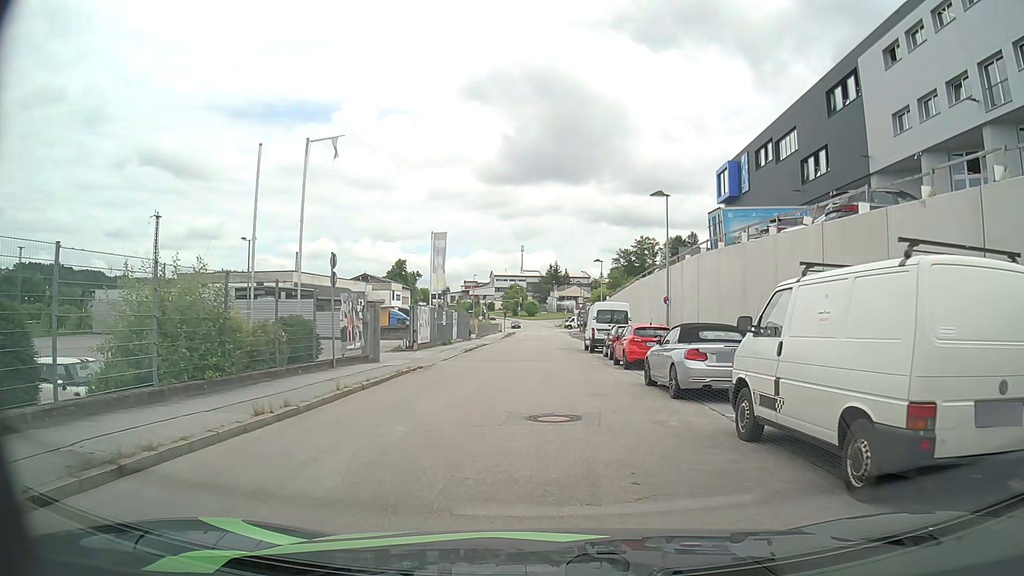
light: Day
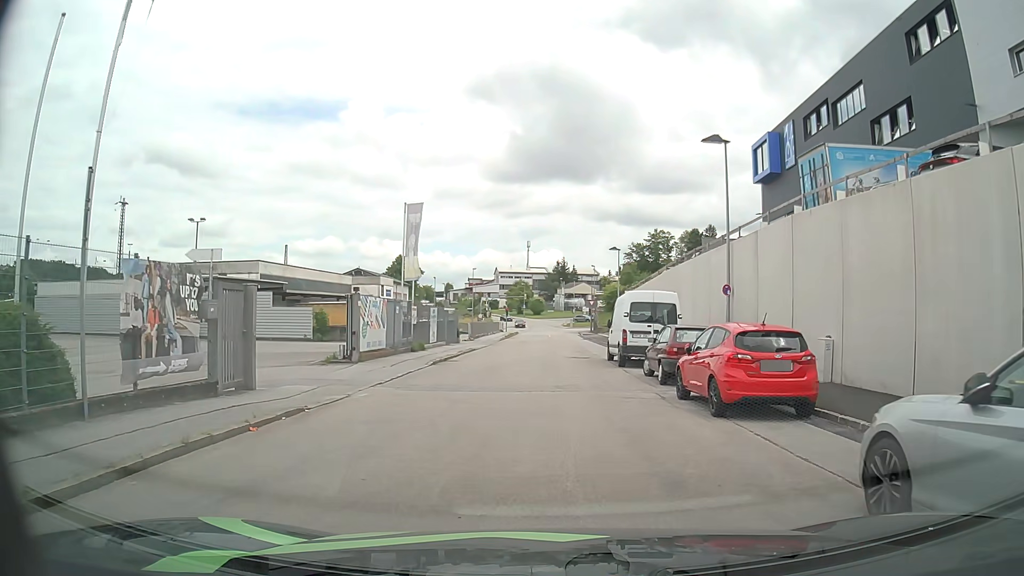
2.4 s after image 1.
(-0.1, +10.9) m; -2°
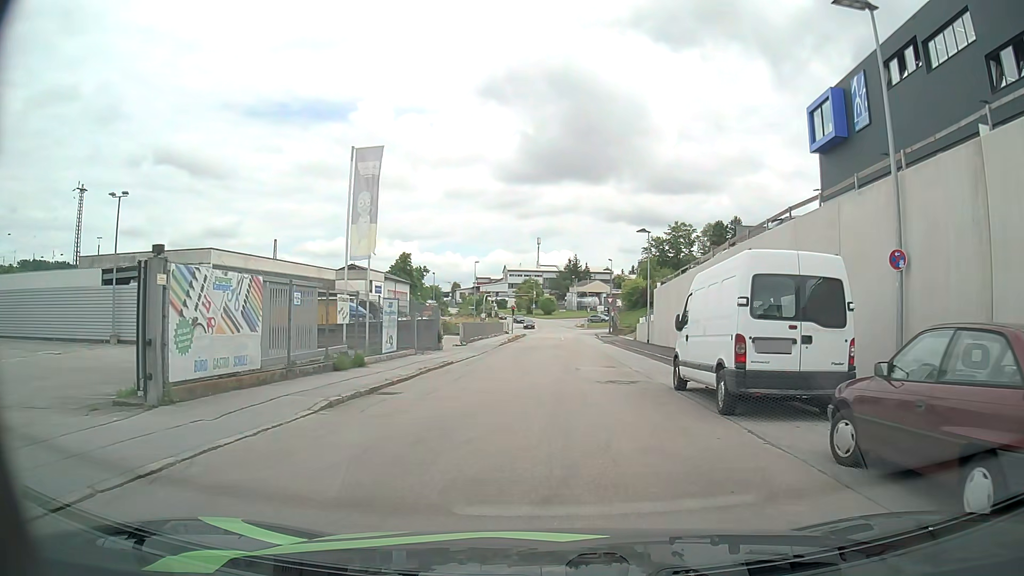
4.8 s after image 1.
(0.0, +12.0) m; 0°
(0, +10) (0, +20) (+1, +30) (+2, +40) (+2, +50) (+3, +60) (+3, +70) (+3, +80) (+2, +90) (-4, +98) m
